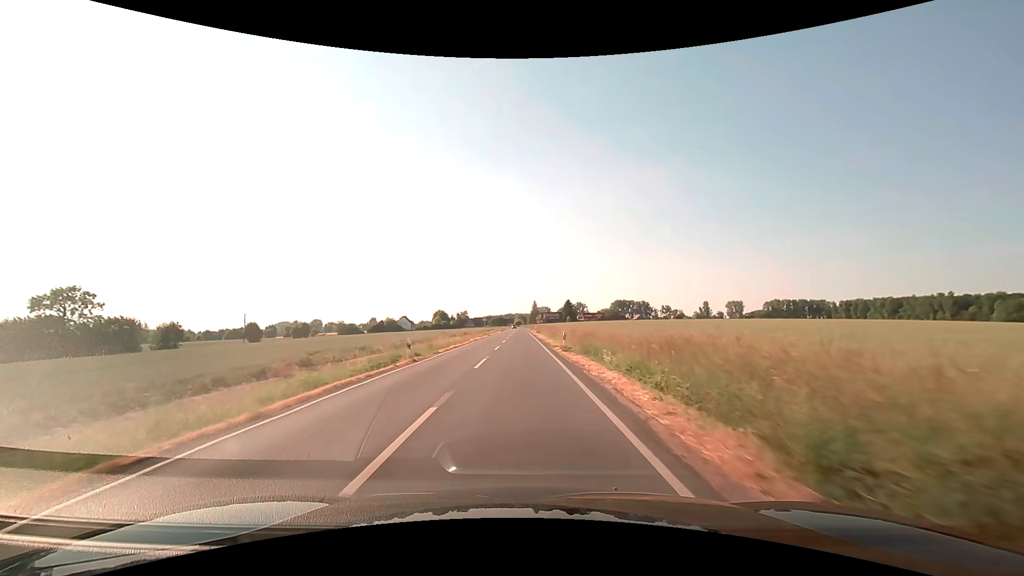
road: secondary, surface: asphalt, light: Day
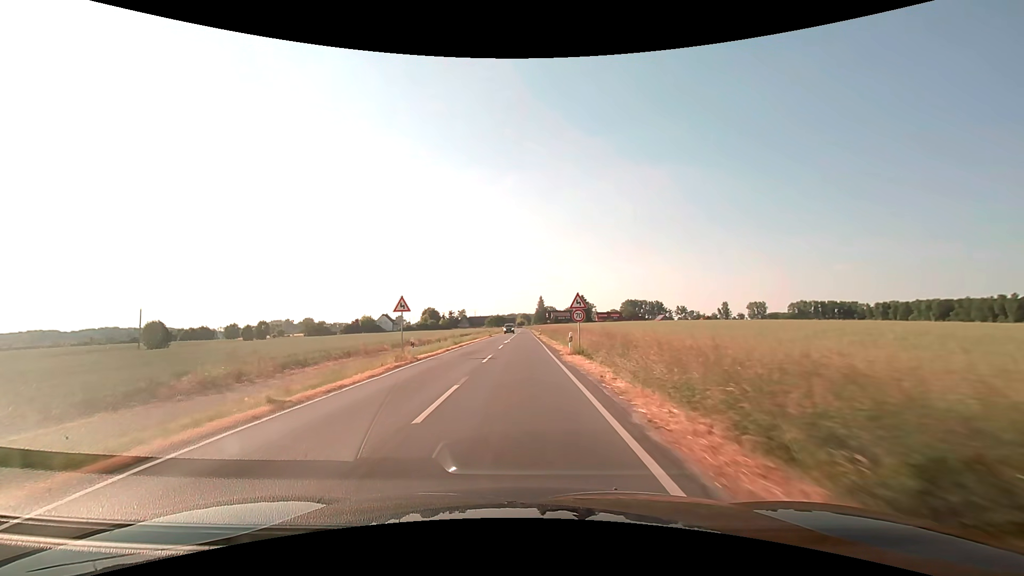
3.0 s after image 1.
(-0.1, +53.7) m; 0°
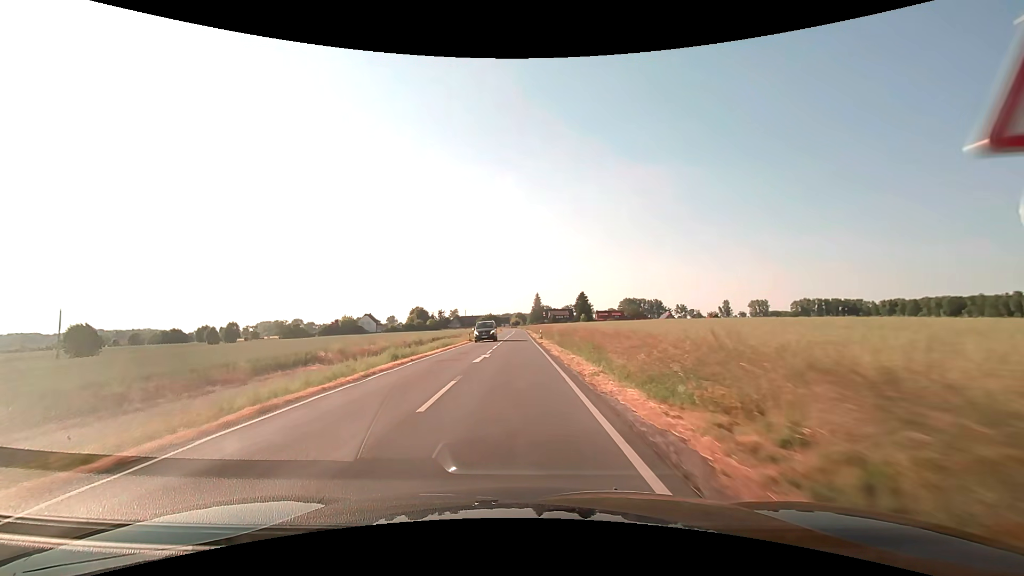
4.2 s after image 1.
(+0.1, +21.5) m; +1°
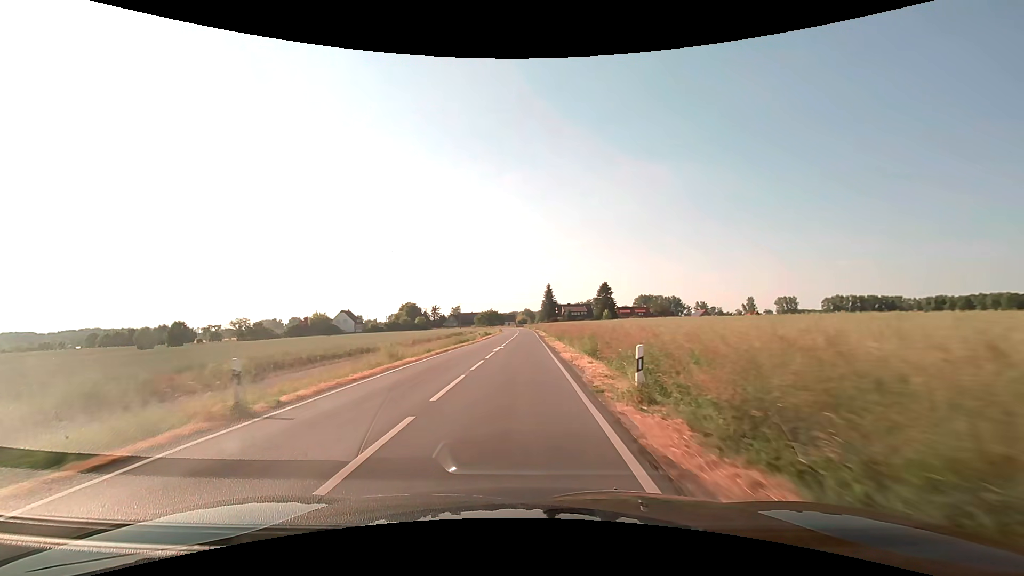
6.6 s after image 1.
(-0.2, +43.0) m; -1°
(0, +10) (0, +20) (0, +30) (0, +40) (0, +50) (0, +60) (0, +70) (0, +80) (0, +90) (0, +100) m
